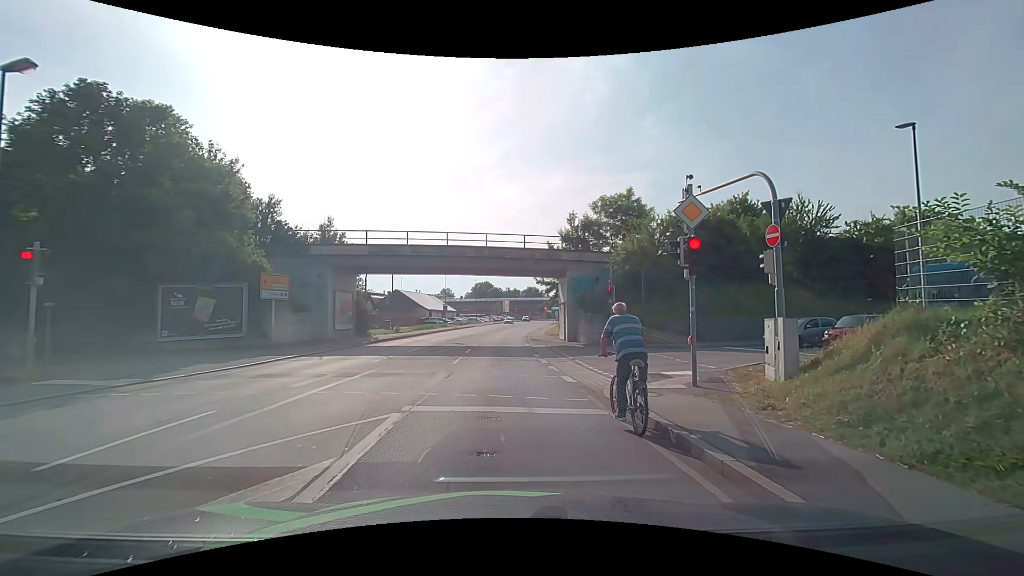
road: primary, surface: asphalt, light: Day
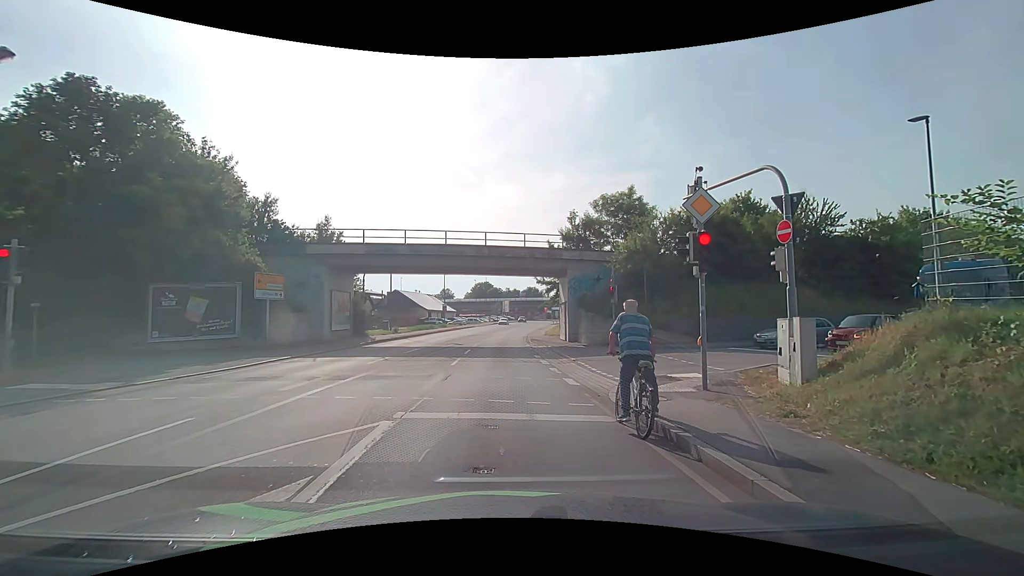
(0.0, +0.5) m; 0°
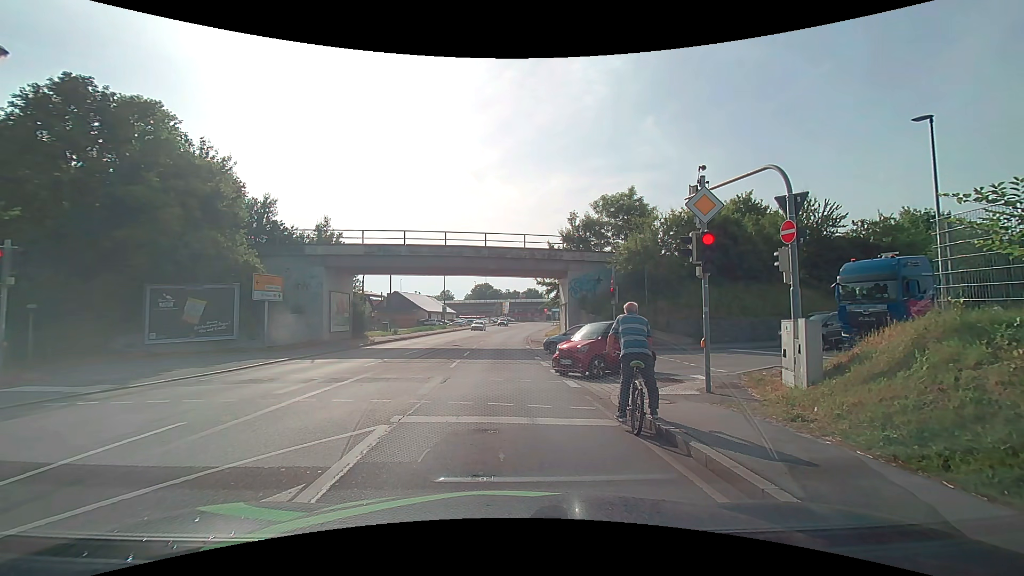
(0.0, +0.3) m; 0°
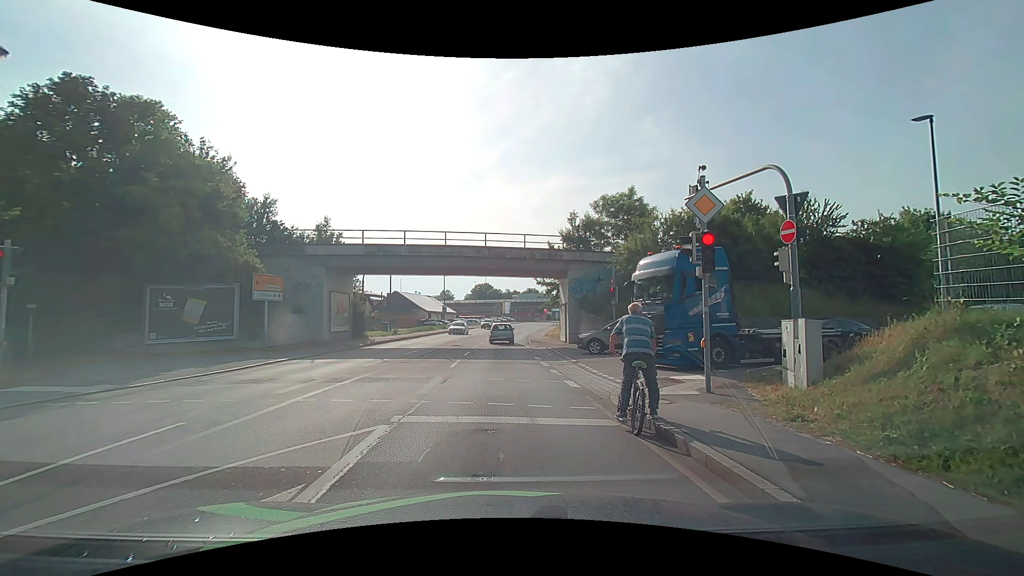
(0.0, 0.0) m; 0°
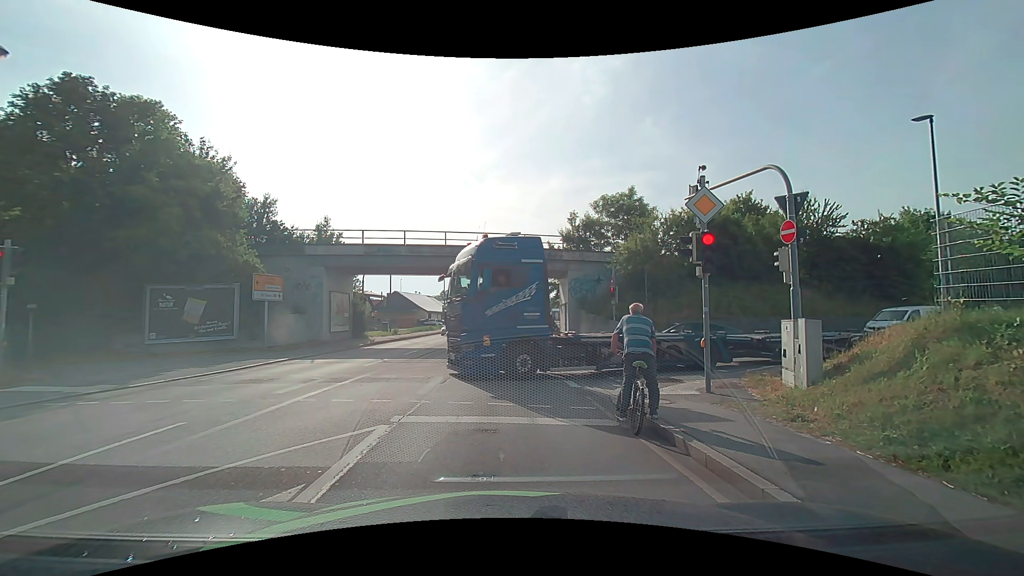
(0.0, 0.0) m; 0°
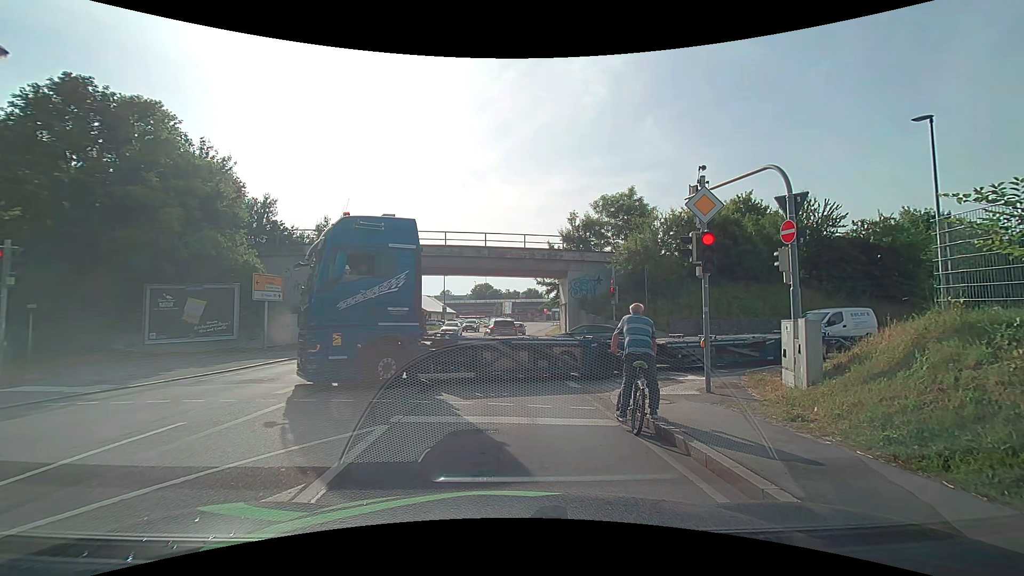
(0.0, 0.0) m; 0°
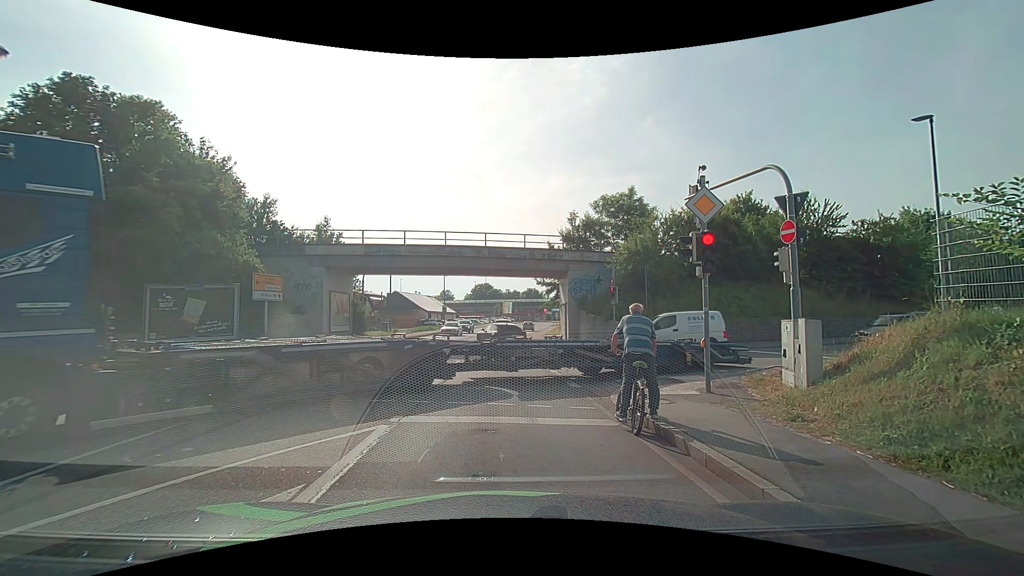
(0.0, 0.0) m; 0°
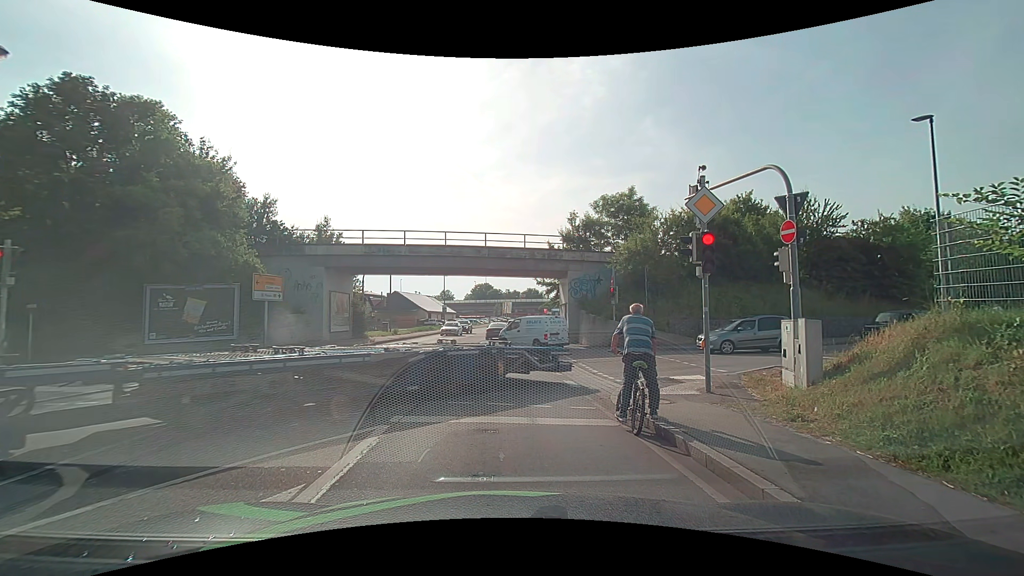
(0.0, 0.0) m; 0°
(0, +10) (0, +20) (0, +30) (0, +40) (0, +50) (+1, +60) (+2, +70) (+3, +80) (+4, +90) (+4, +100) m
